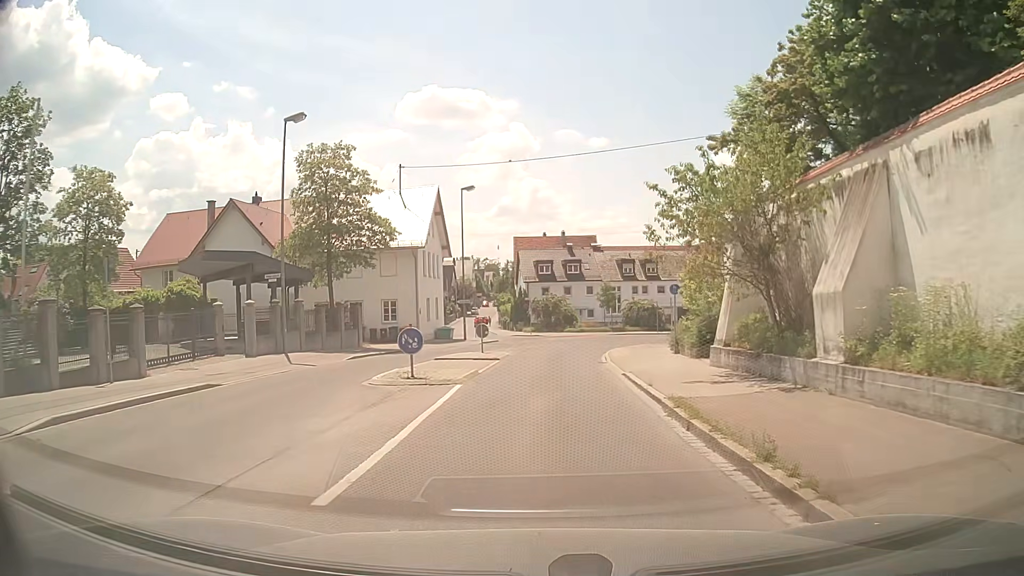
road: secondary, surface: asphalt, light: Day
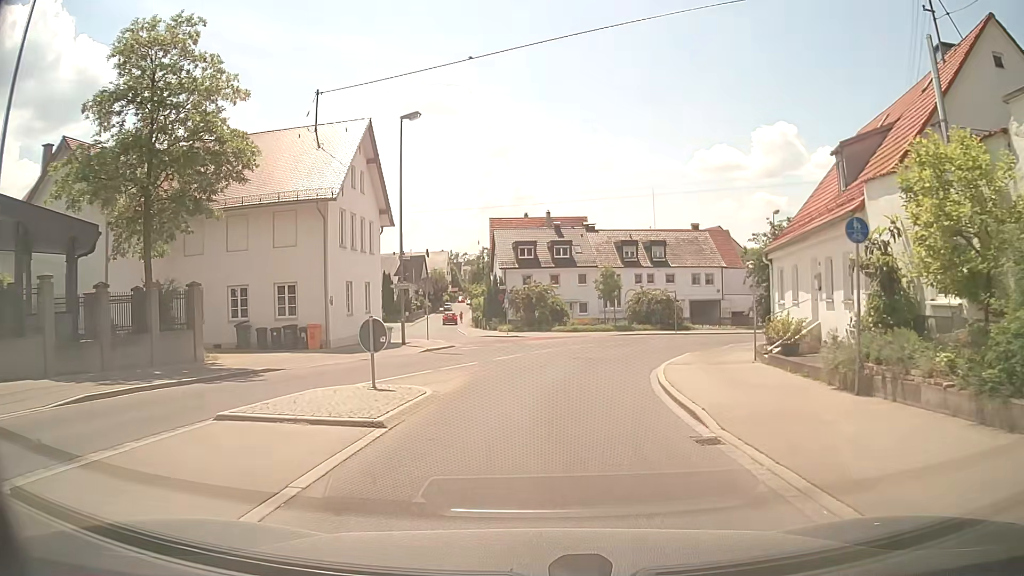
(+0.2, +16.5) m; +1°
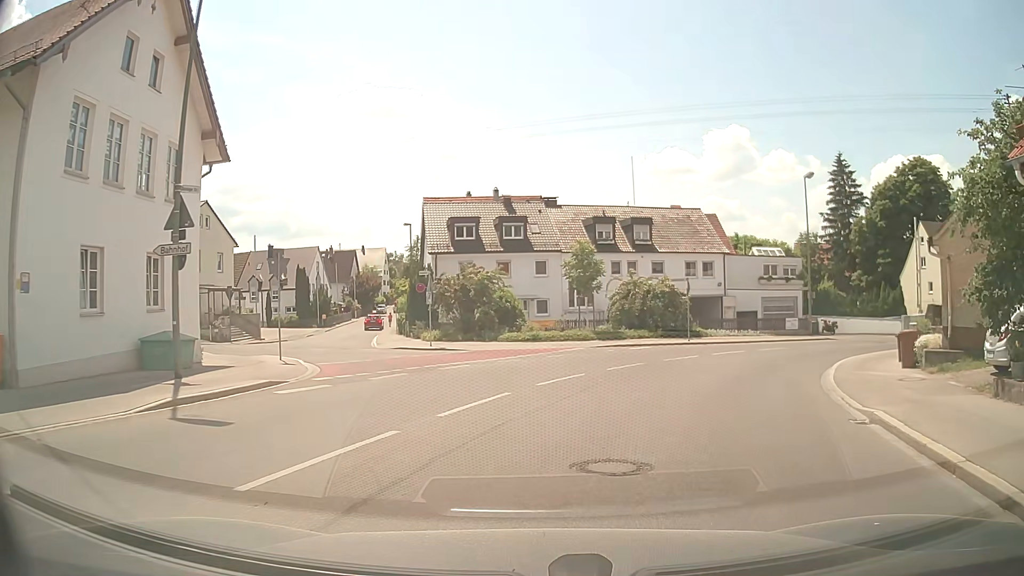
(+0.3, +17.3) m; +5°
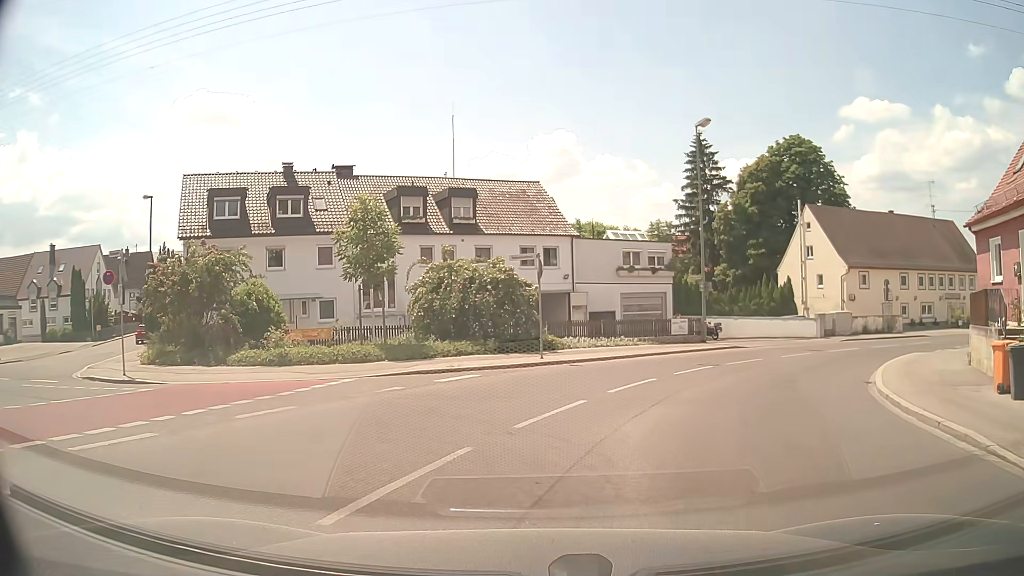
(+1.5, +13.1) m; +14°
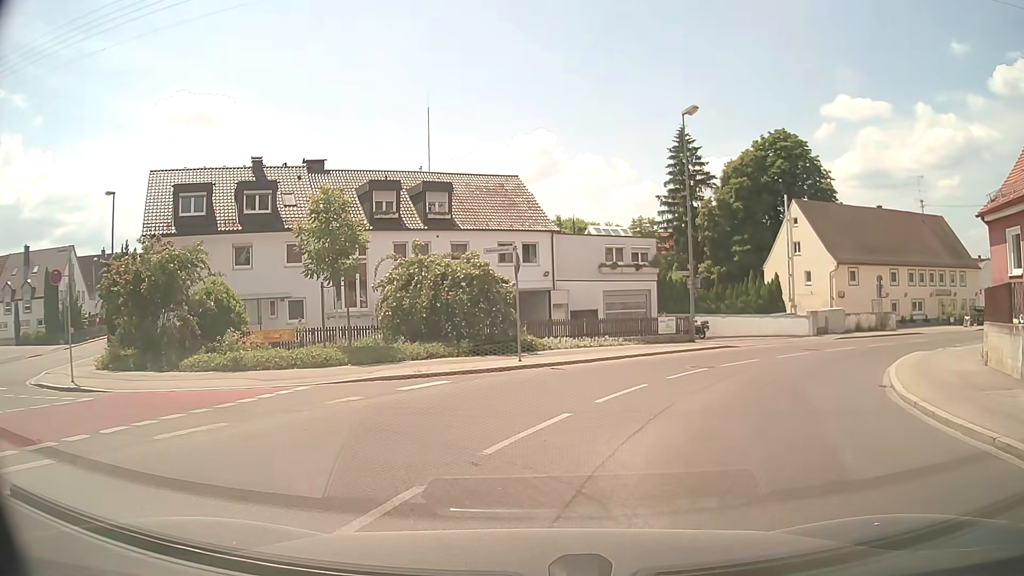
(0.0, +1.7) m; +2°
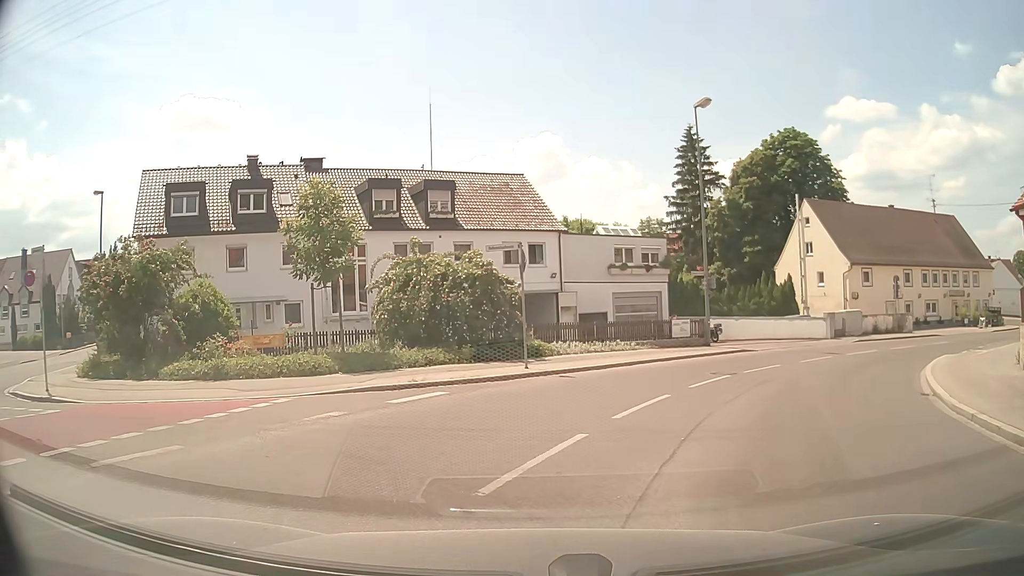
(0.0, +1.5) m; -2°
